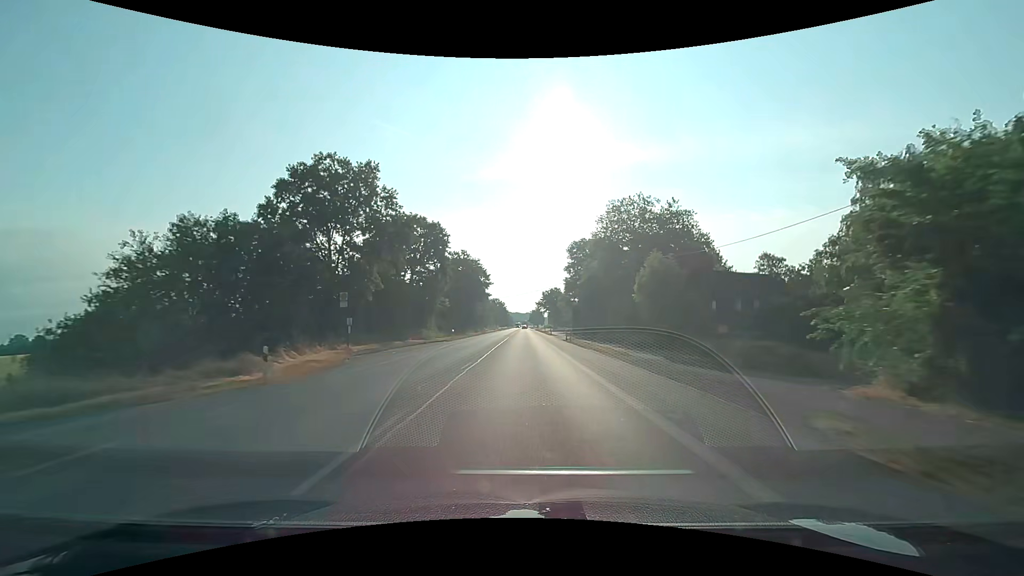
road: primary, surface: asphalt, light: Day
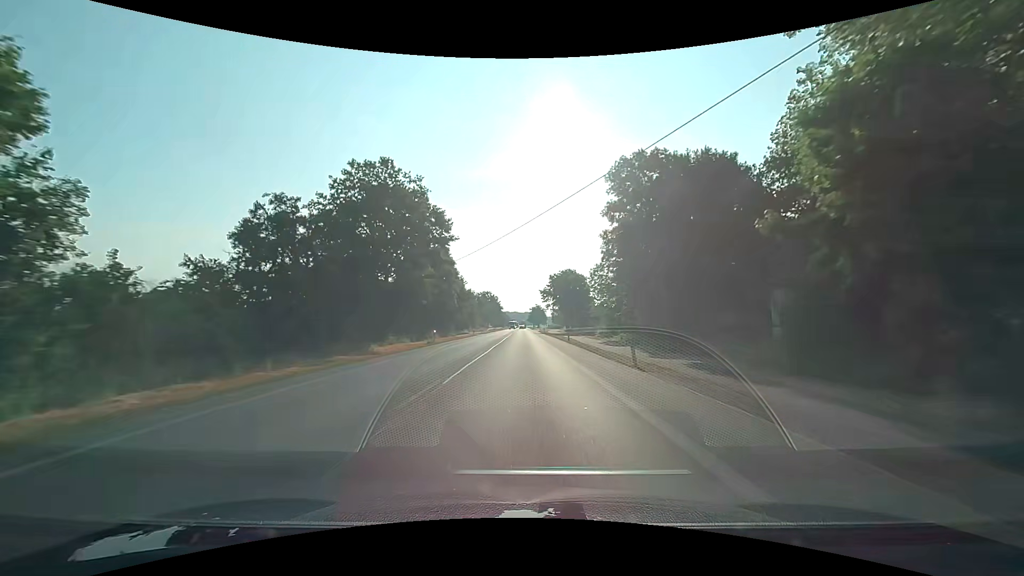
(+0.3, +55.4) m; +1°
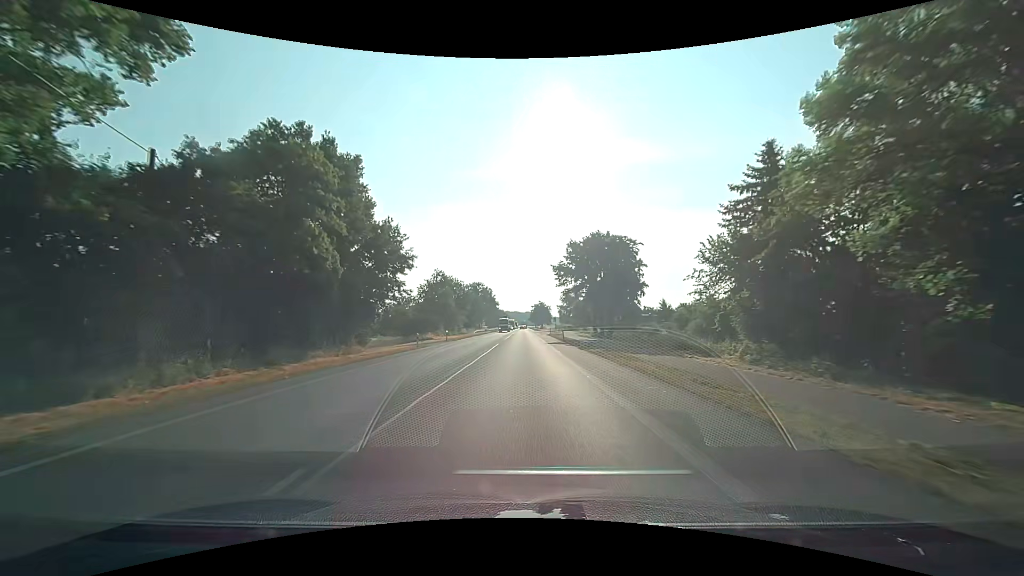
(-0.3, +44.4) m; -1°
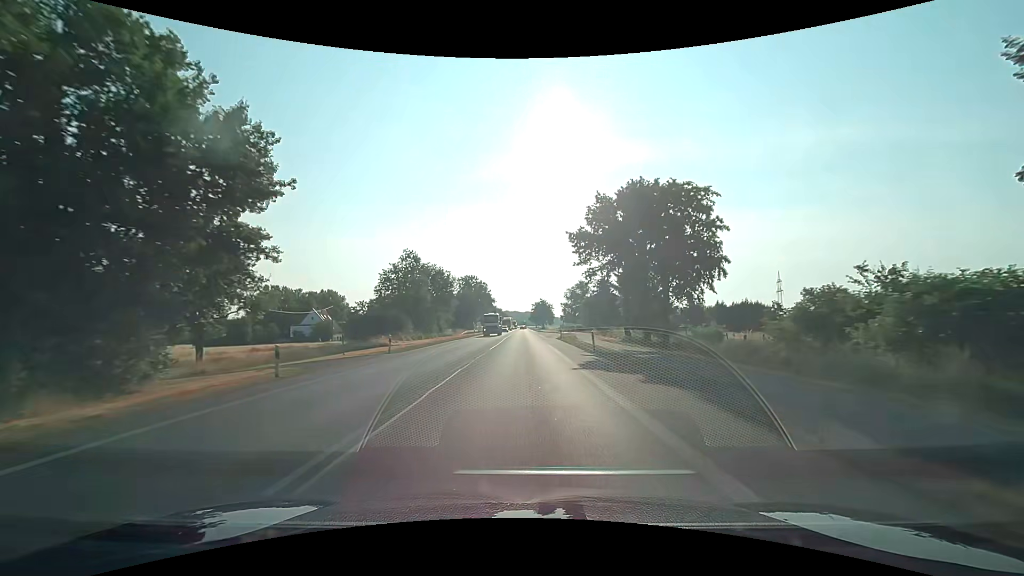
(+0.1, +22.2) m; 0°
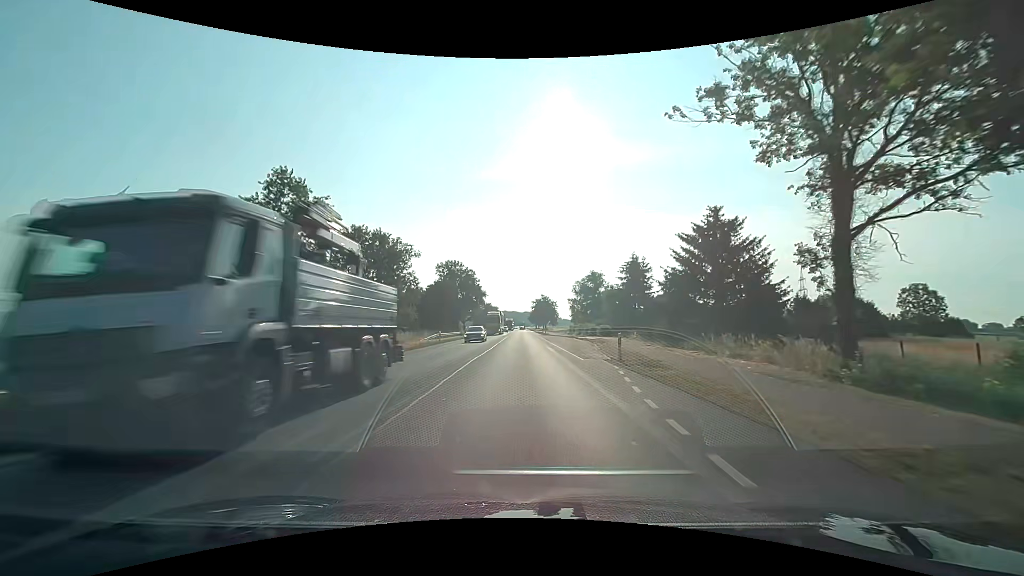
(-0.2, +33.4) m; 0°
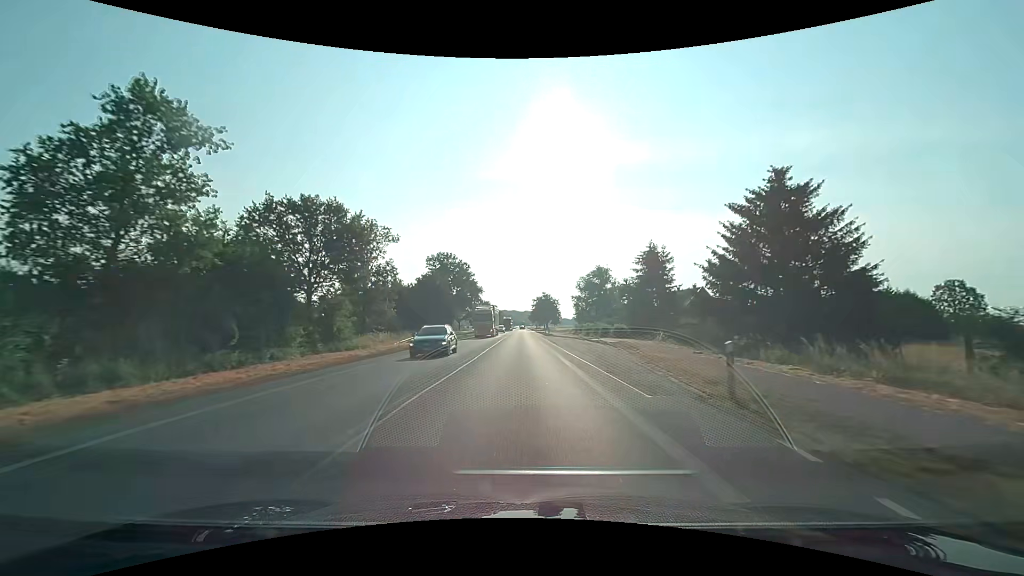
(0.0, +11.1) m; +1°
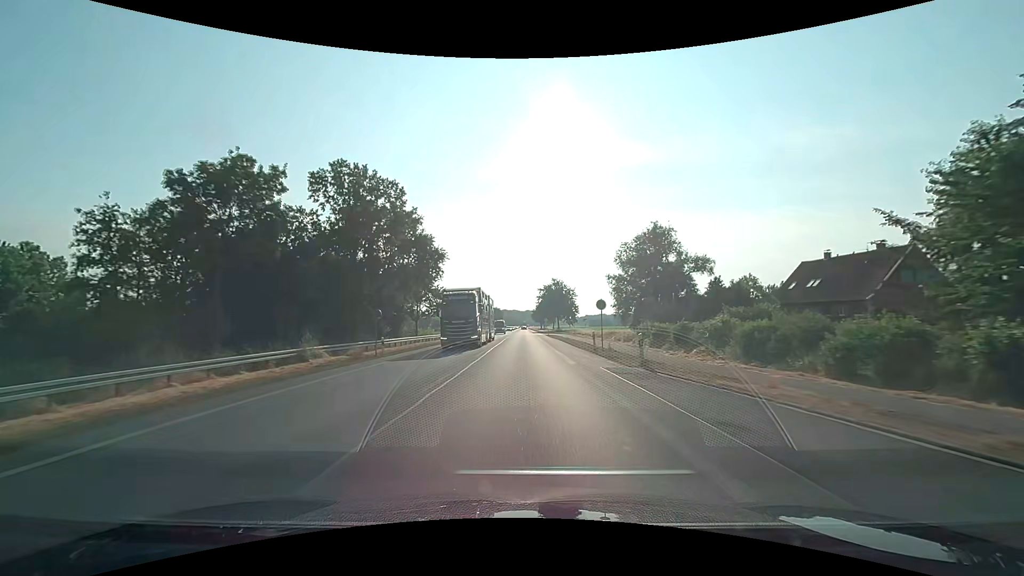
(-0.6, +55.7) m; 0°
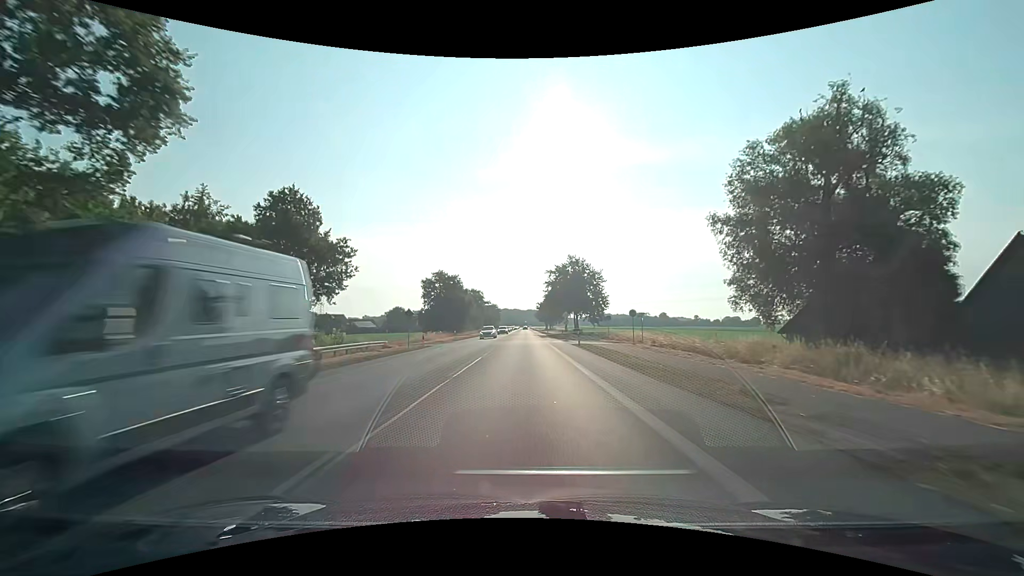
(0.0, +44.5) m; 0°
(0, +10) (0, +20) (0, +30) (0, +40) (0, +50) (0, +60) (0, +70) (0, +80) (0, +90) (0, +100) m
